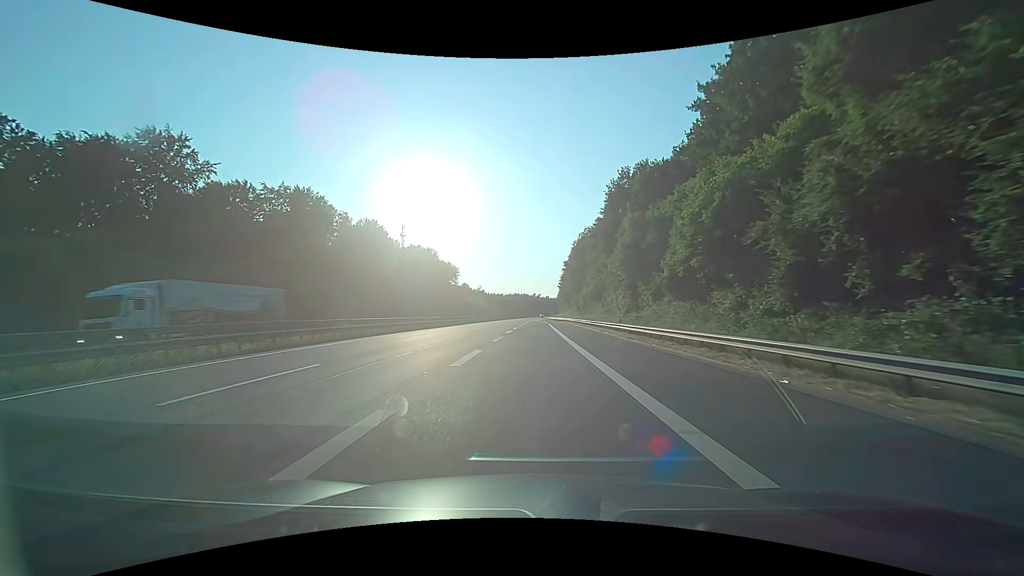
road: motorway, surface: asphalt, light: Day
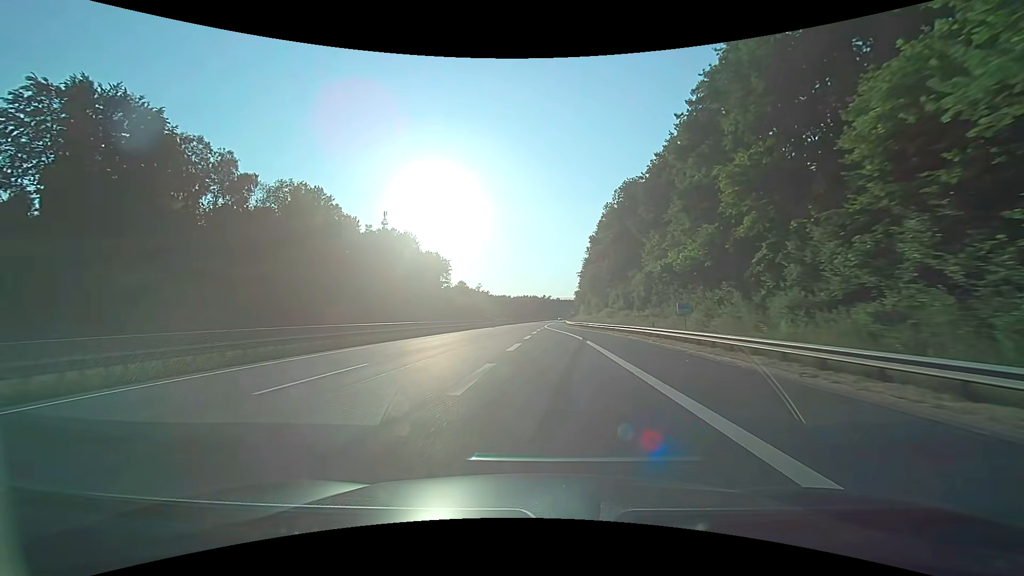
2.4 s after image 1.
(+0.1, +52.8) m; -1°
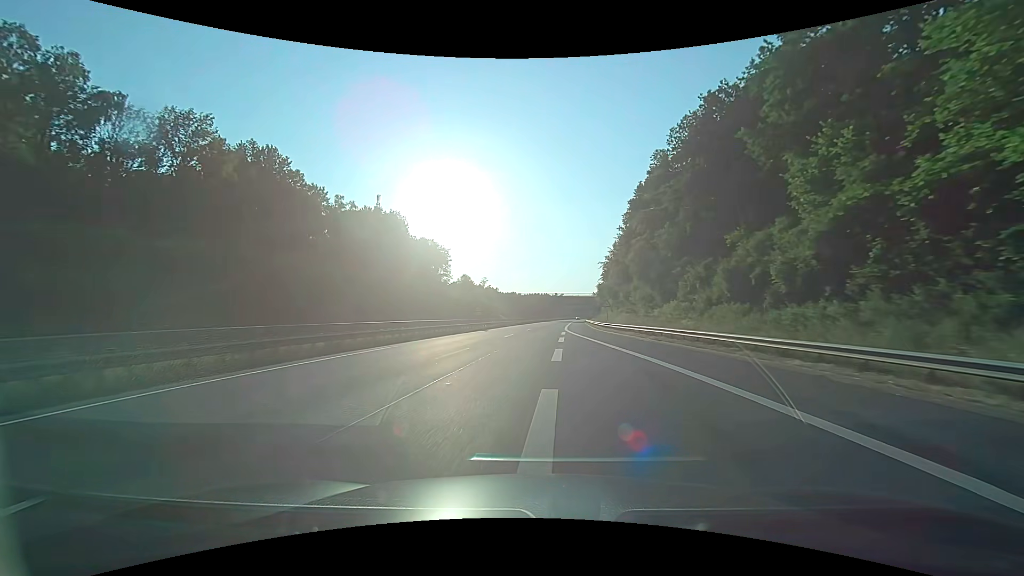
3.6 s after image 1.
(-0.3, +29.8) m; -1°
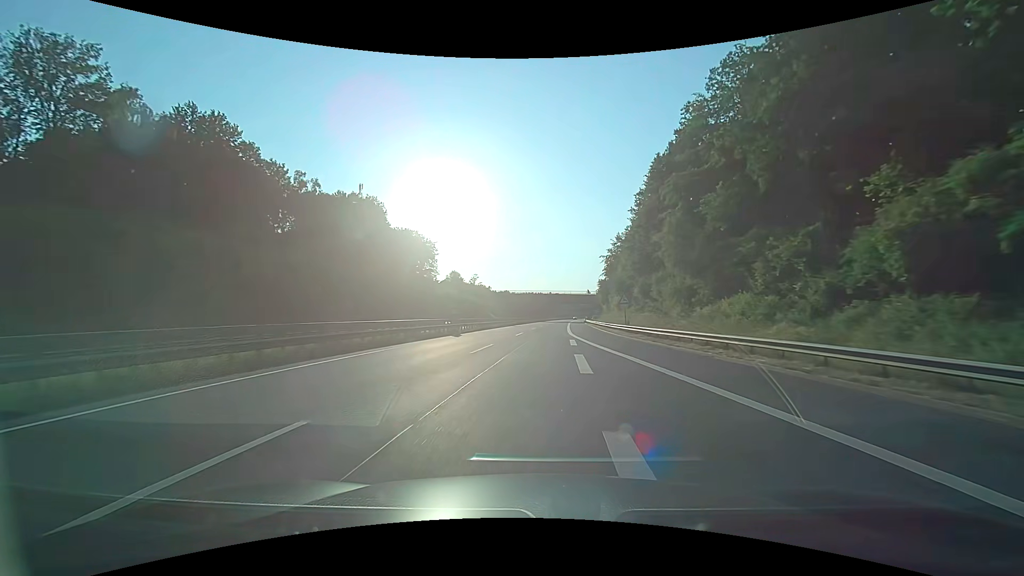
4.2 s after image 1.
(+0.1, +15.5) m; 0°
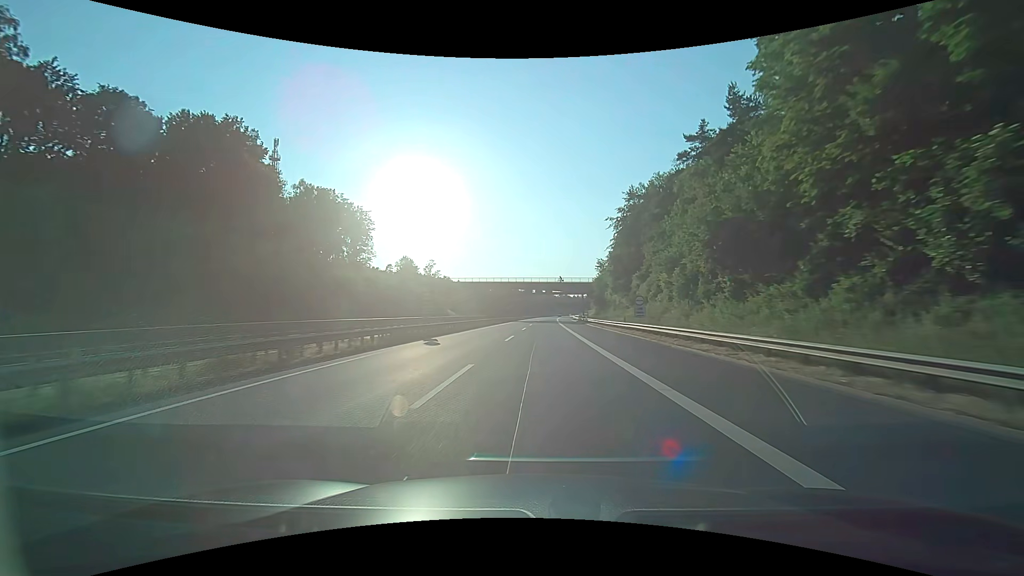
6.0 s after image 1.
(+1.3, +47.1) m; +3°
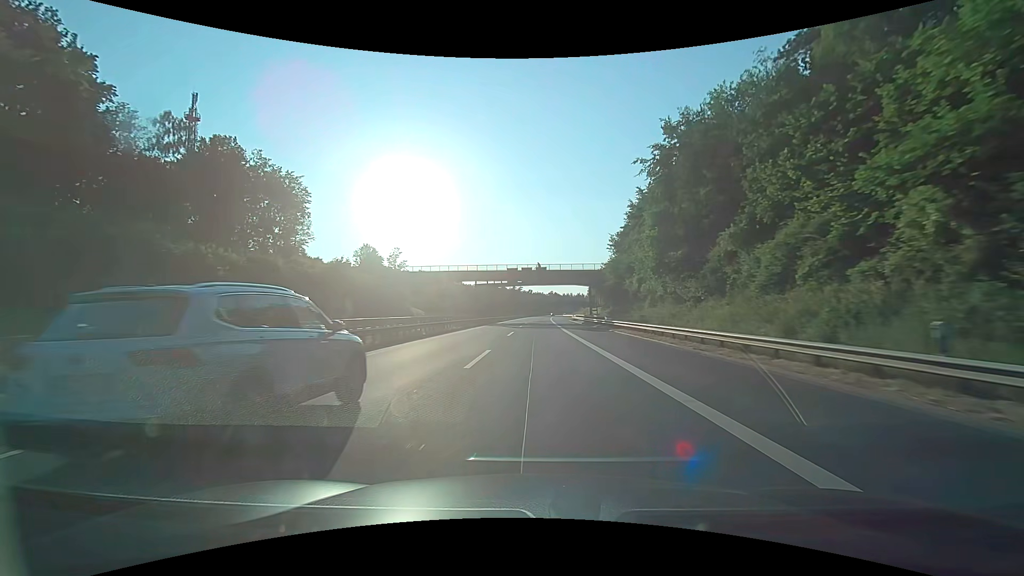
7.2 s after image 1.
(+0.4, +30.7) m; +1°
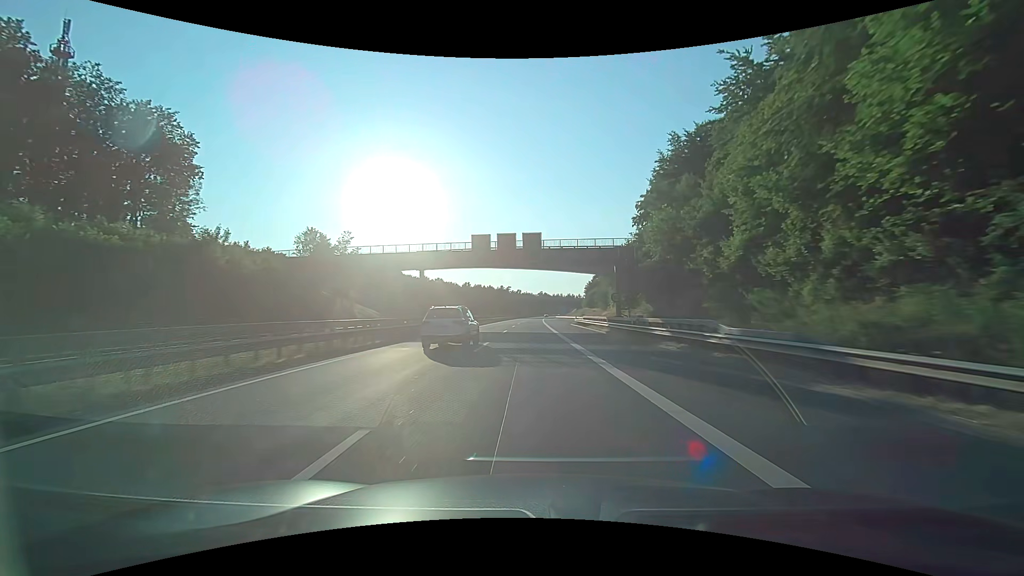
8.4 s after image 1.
(+0.3, +30.2) m; +1°
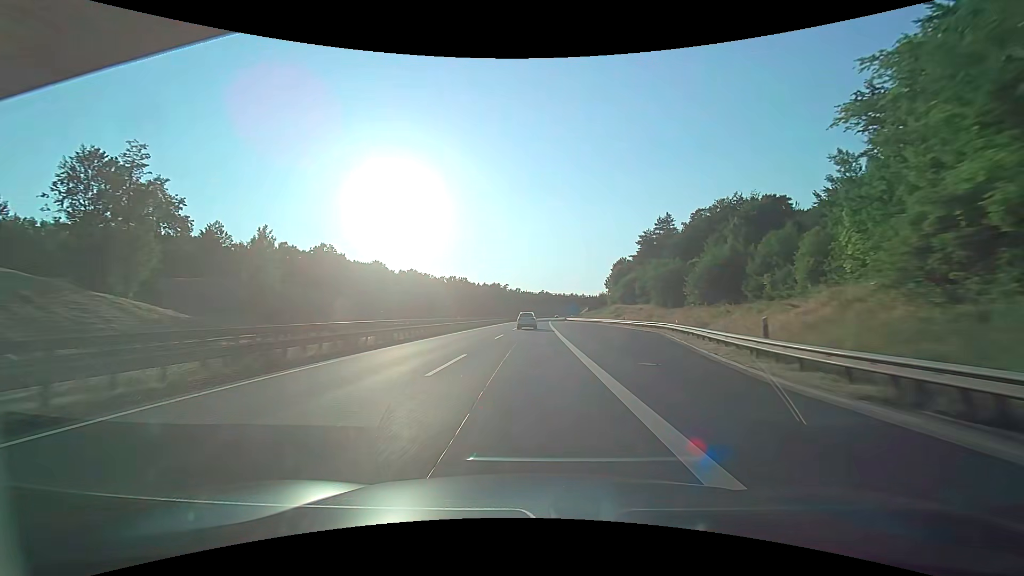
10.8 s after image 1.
(+0.3, +60.6) m; 0°
(0, +10) (0, +20) (0, +30) (0, +40) (0, +50) (0, +60) (0, +70) (0, +80) (0, +90) (+1, +100) m
